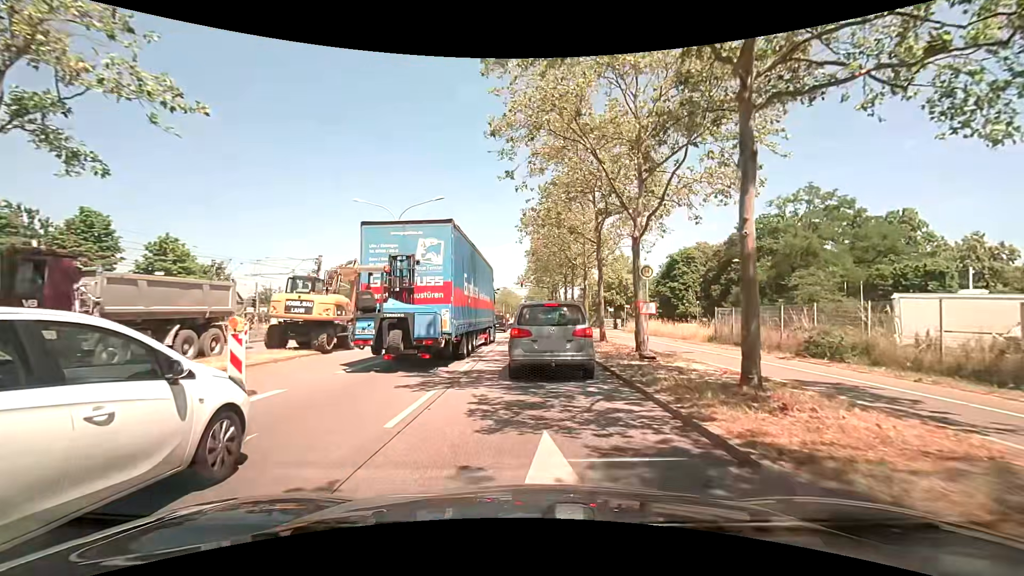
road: primary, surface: asphalt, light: Day
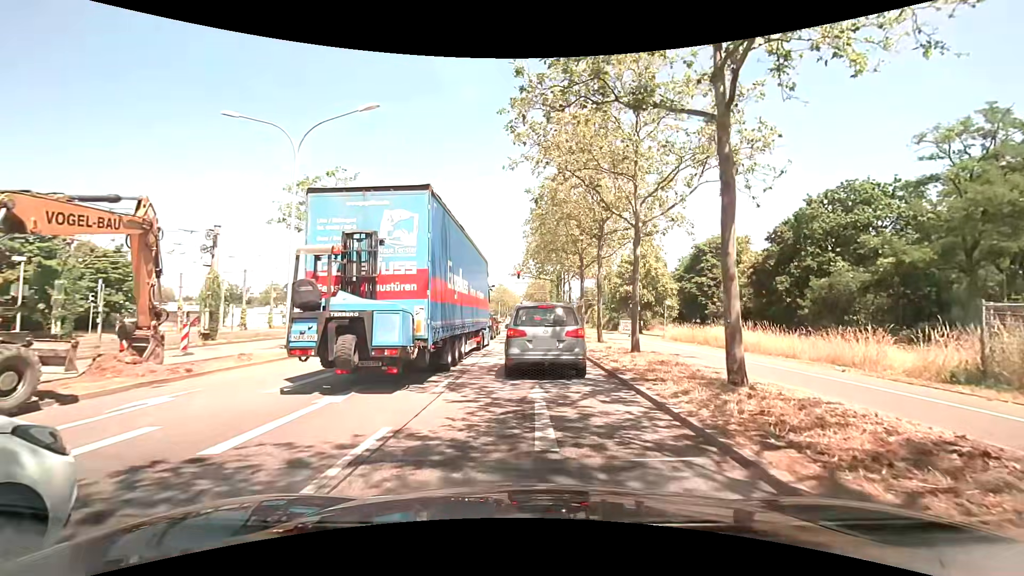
(+0.2, +15.0) m; 0°
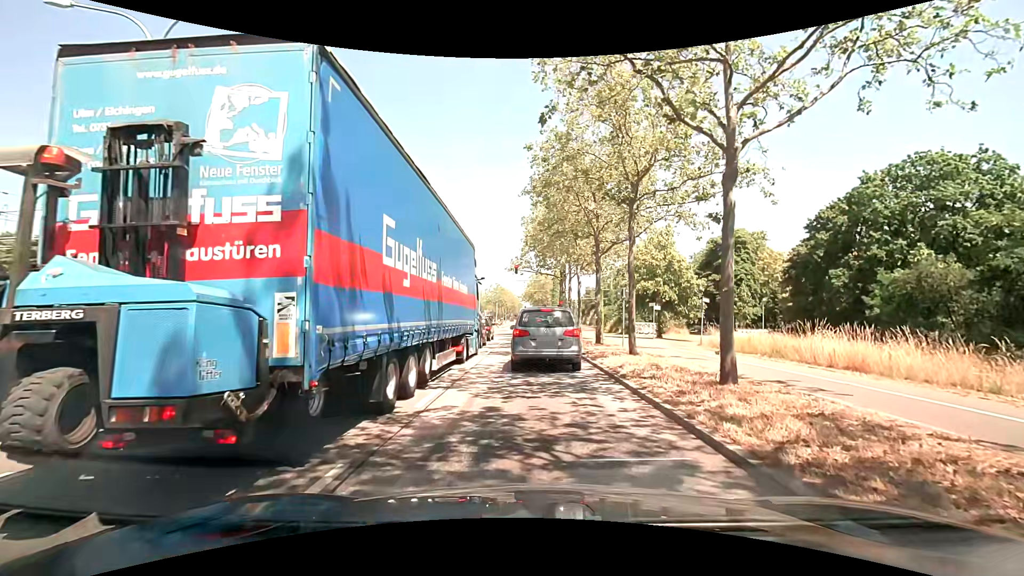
(0.0, +7.6) m; +1°
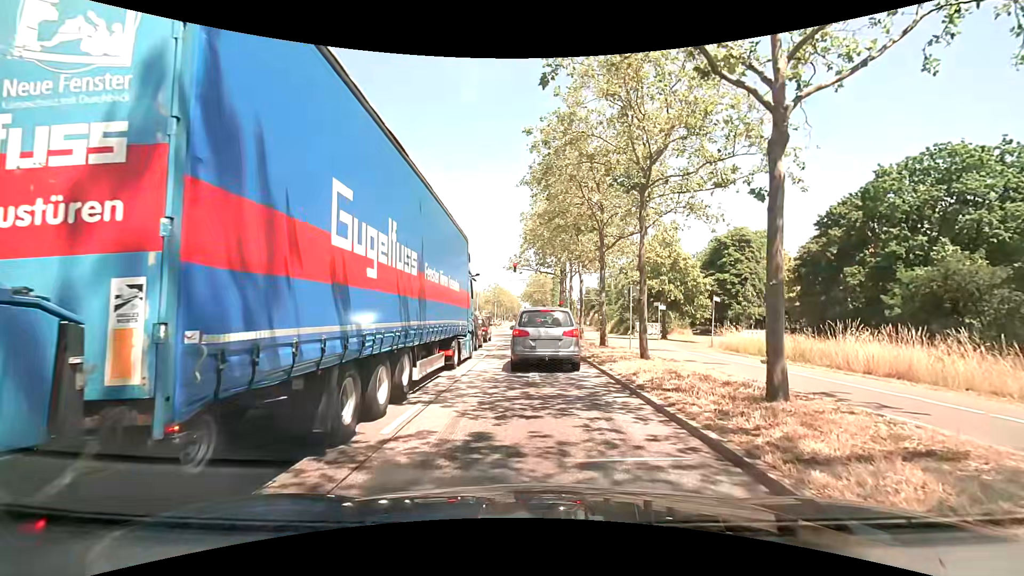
(0.0, +1.7) m; 0°
